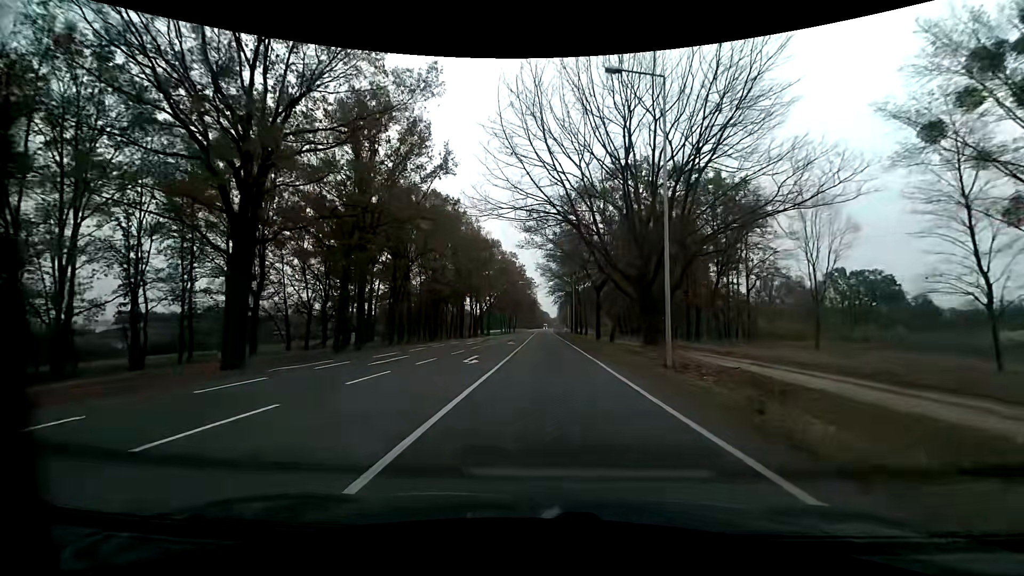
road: primary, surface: asphalt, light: Day
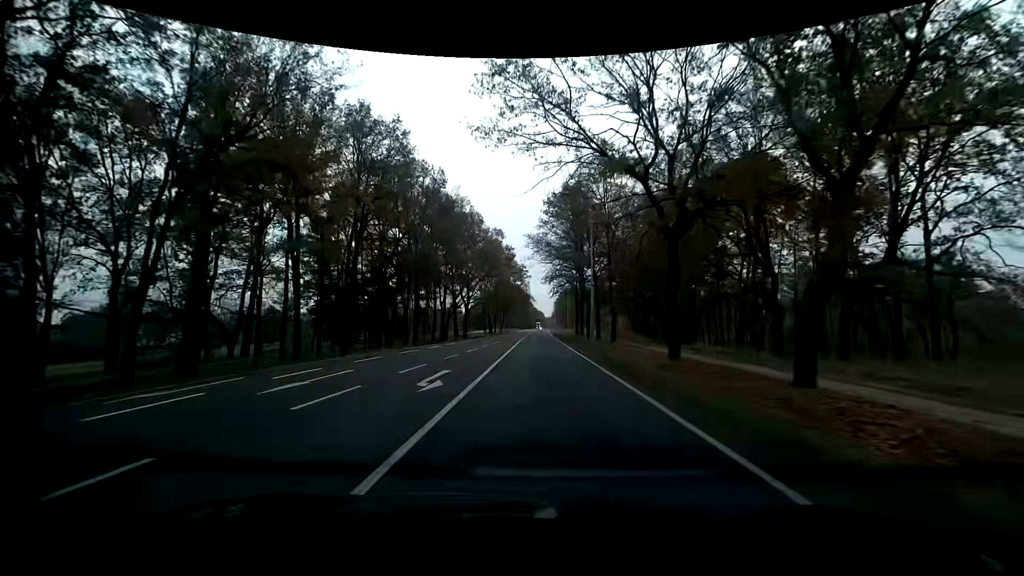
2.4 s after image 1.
(+0.1, +27.9) m; 0°
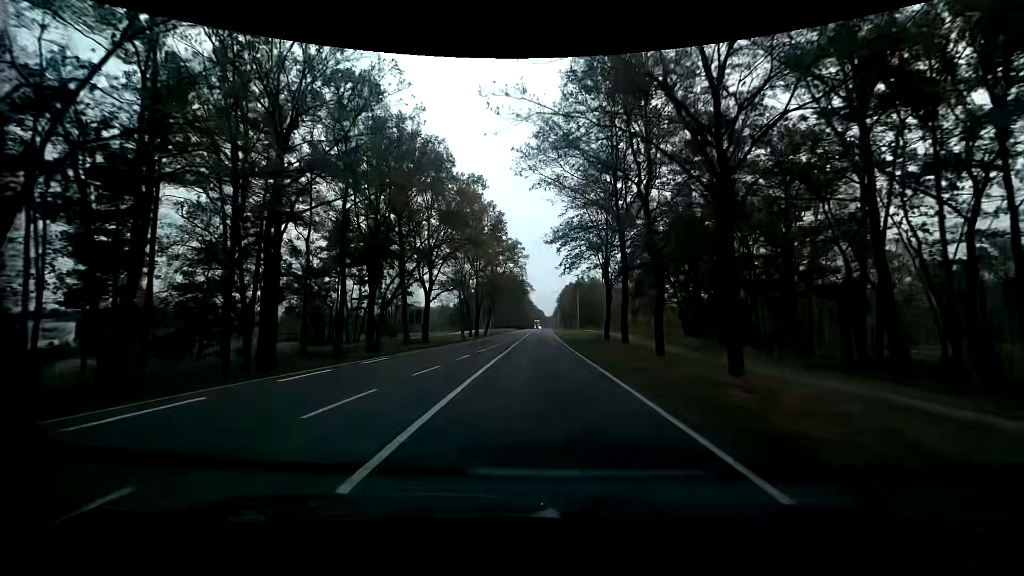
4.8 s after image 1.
(+0.1, +31.5) m; 0°
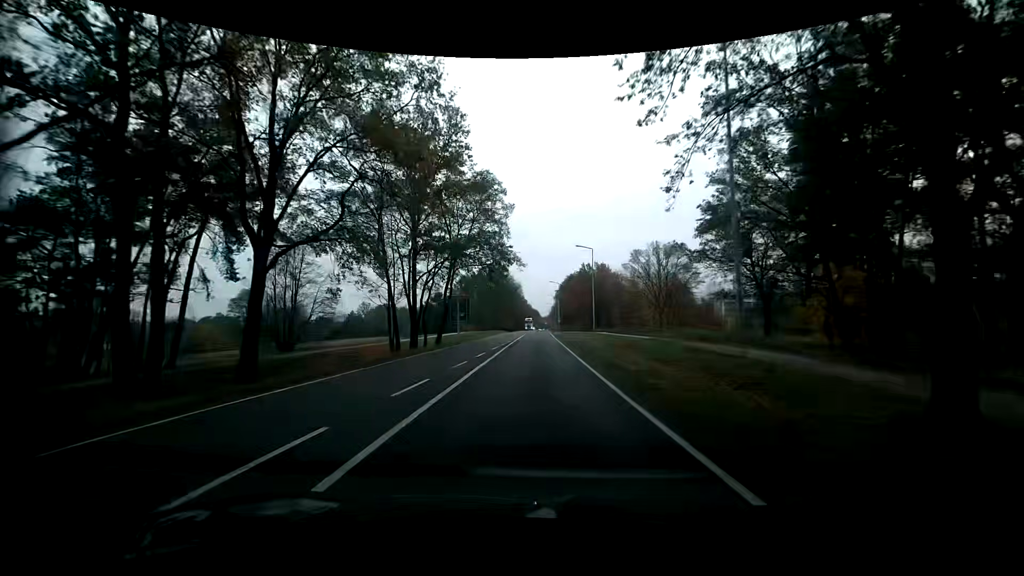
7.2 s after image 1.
(+0.2, +33.8) m; 0°
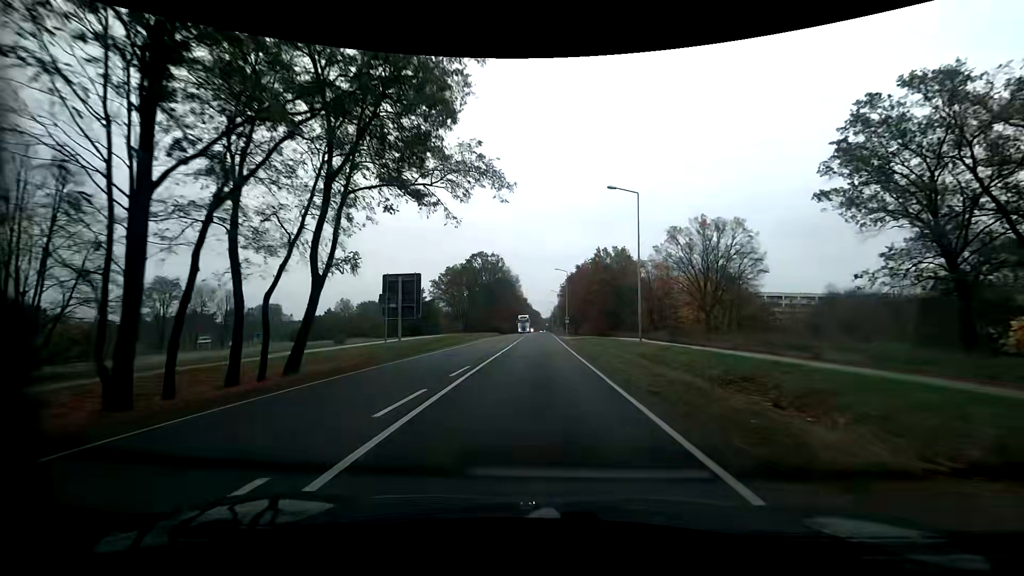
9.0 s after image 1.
(-0.1, +26.6) m; -1°
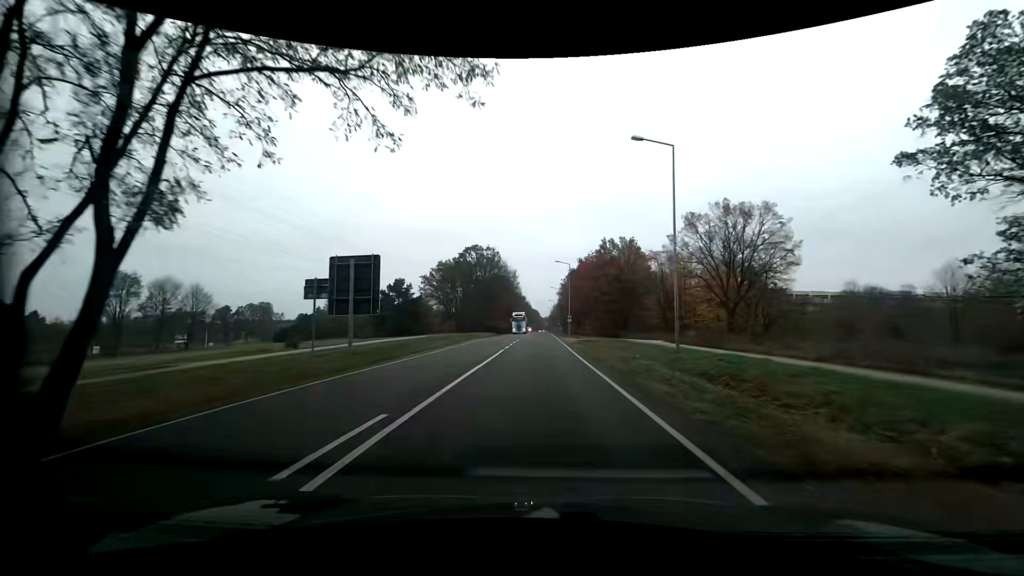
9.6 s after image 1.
(+0.1, +9.0) m; +1°
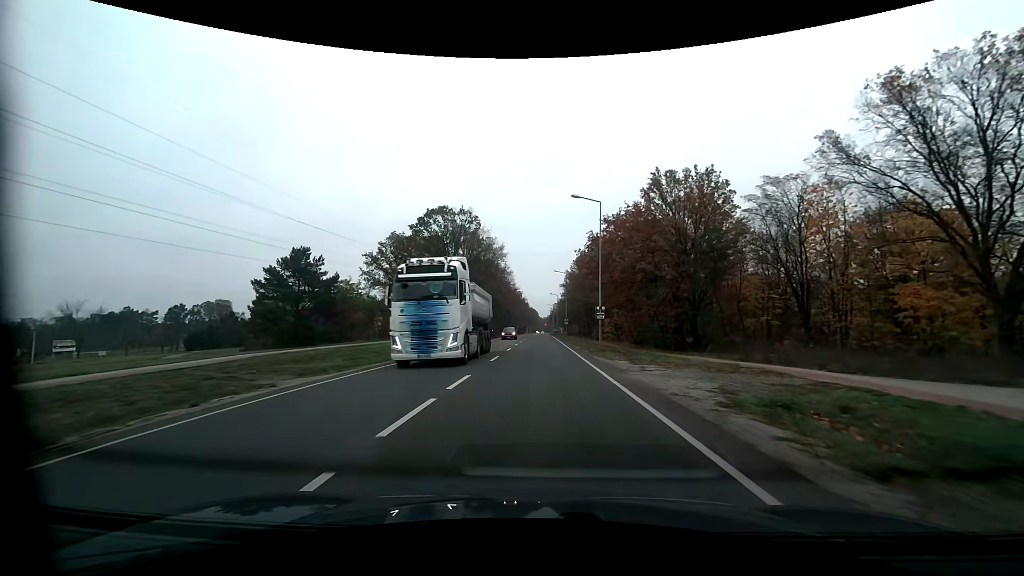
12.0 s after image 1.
(-0.2, +36.8) m; 0°
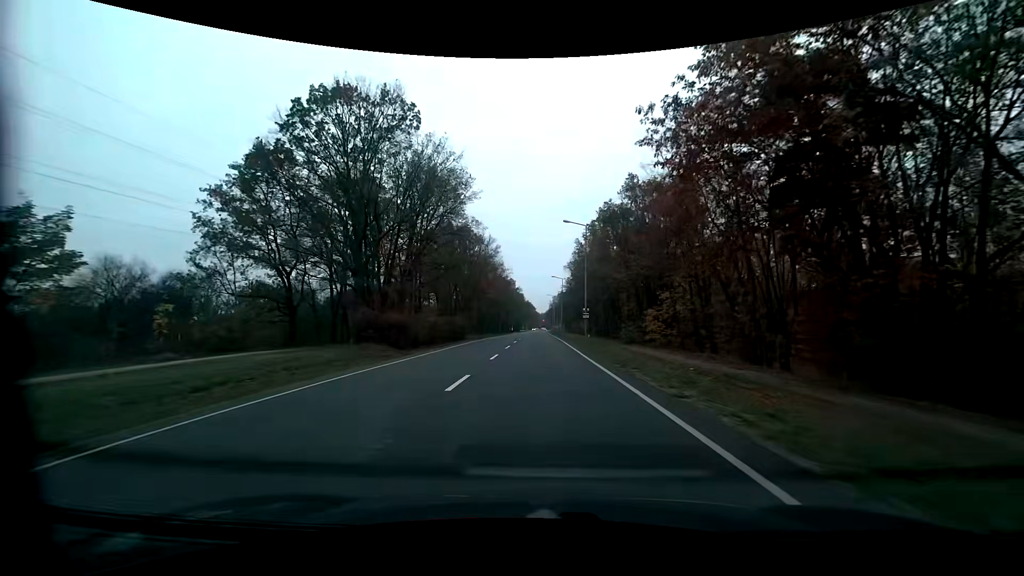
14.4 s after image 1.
(+0.1, +36.9) m; 0°
(0, +10) (0, +20) (0, +30) (0, +40) (0, +50) (0, +60) (0, +70) (0, +80) (0, +90) (+1, +100) m
